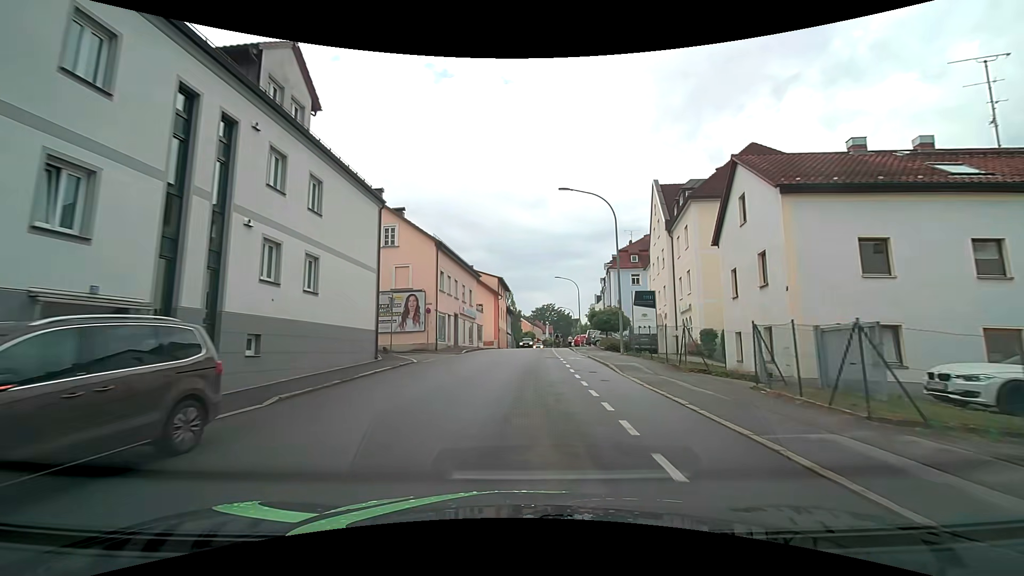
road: tertiary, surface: asphalt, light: Day
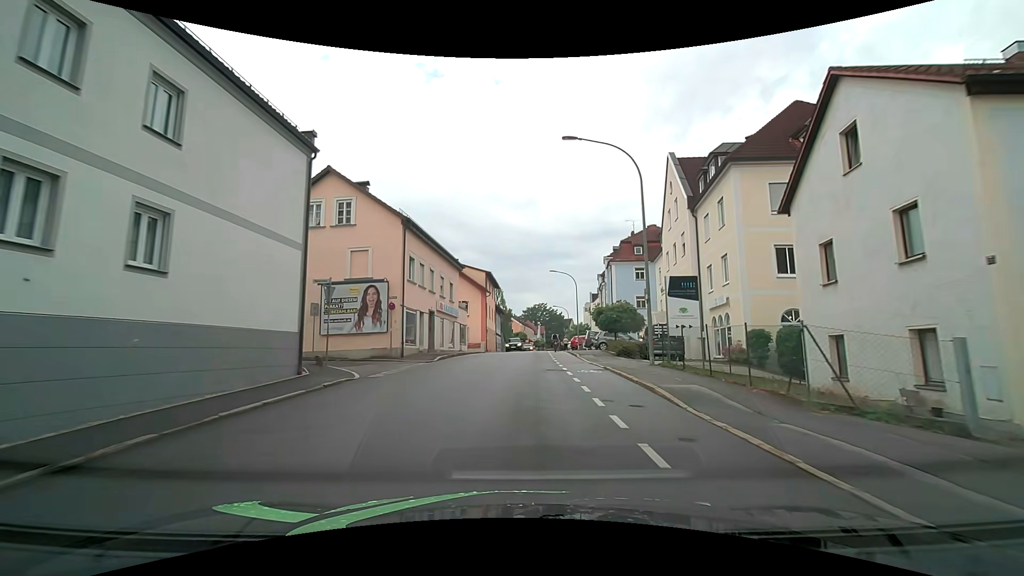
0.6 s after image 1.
(+0.1, +7.2) m; +1°
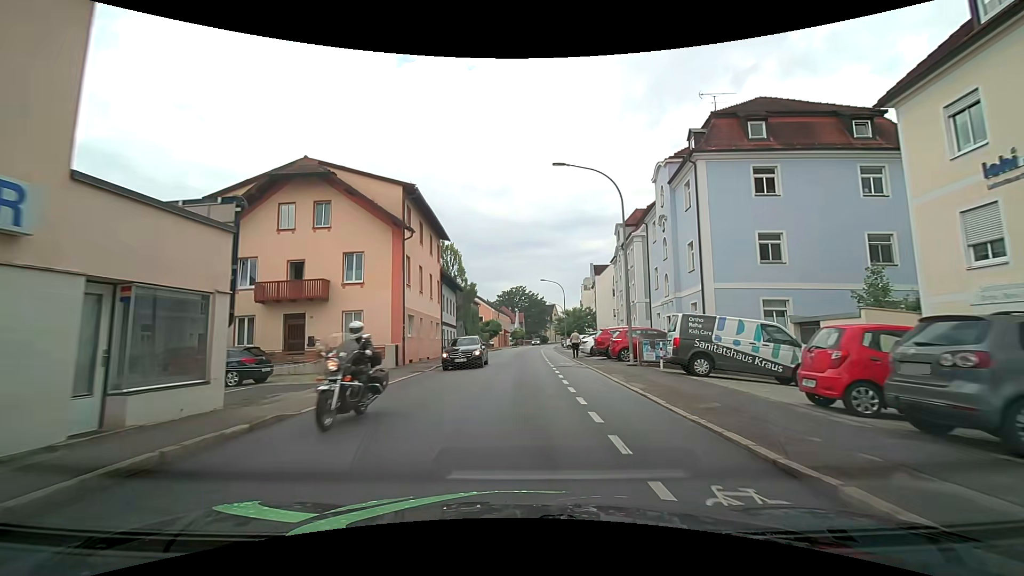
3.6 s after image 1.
(+0.9, +33.7) m; +2°
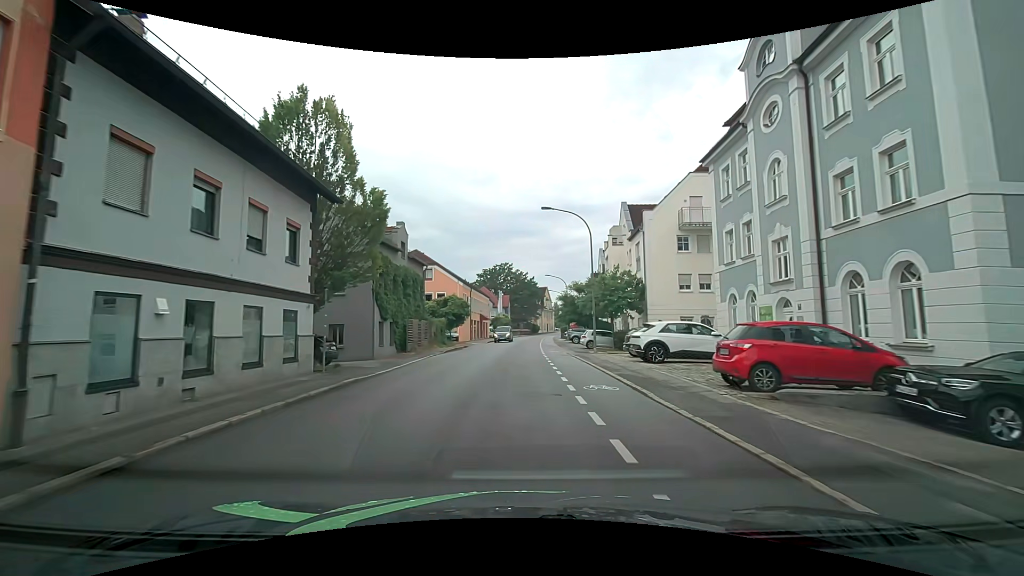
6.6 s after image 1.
(+0.9, +32.7) m; +2°
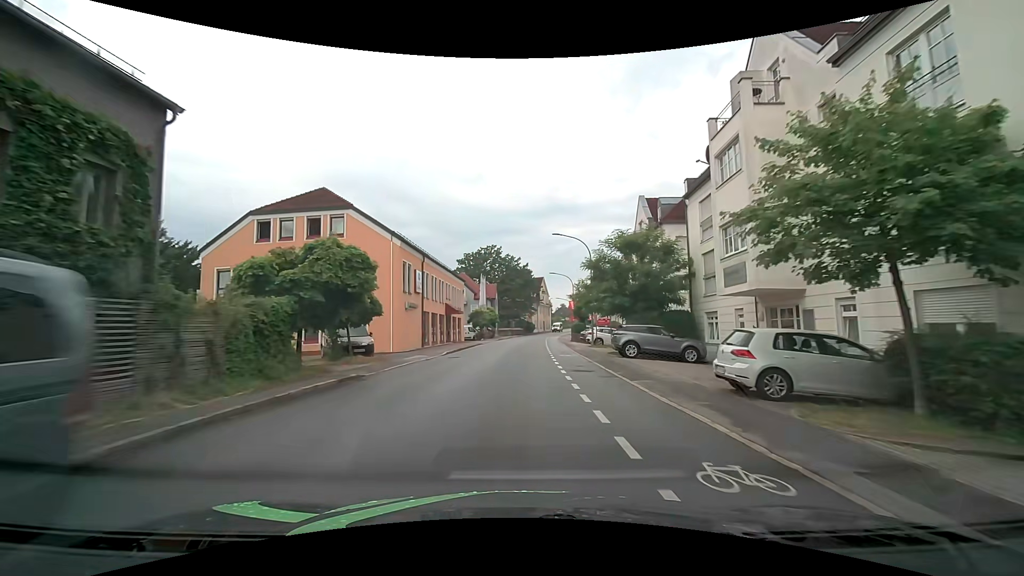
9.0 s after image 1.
(+0.1, +28.2) m; +1°
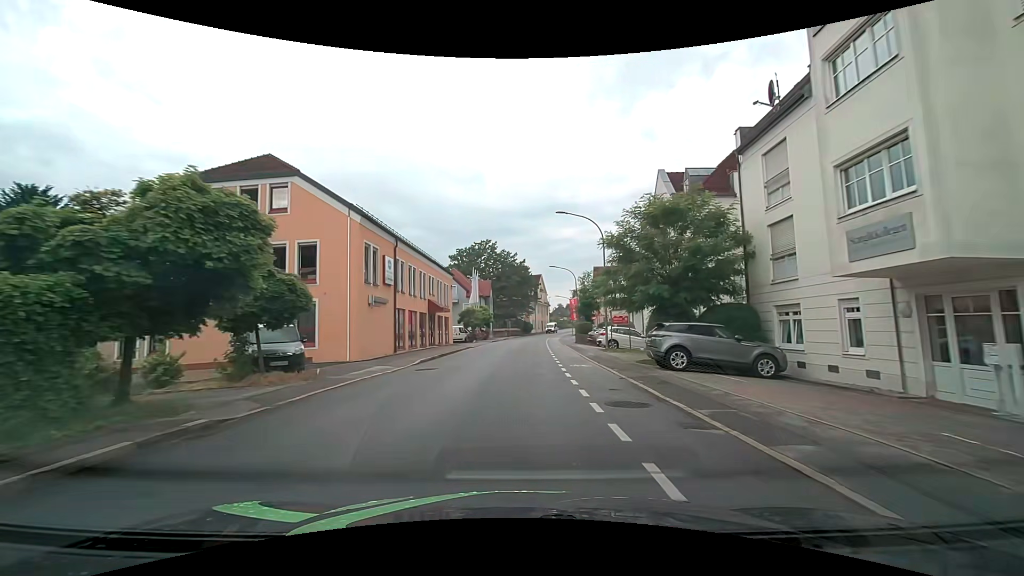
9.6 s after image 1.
(0.0, +7.3) m; 0°
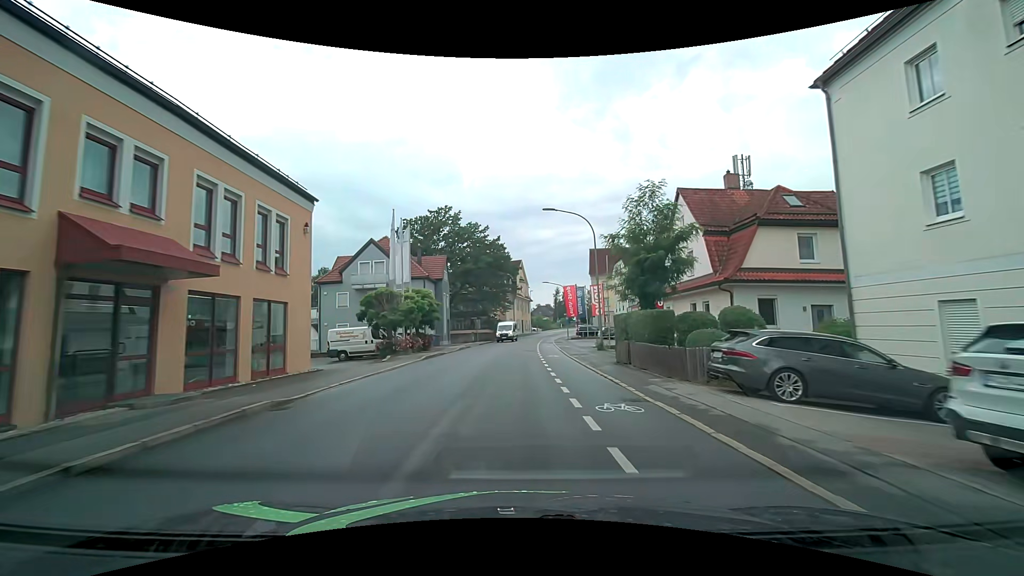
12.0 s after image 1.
(+0.6, +29.9) m; +2°
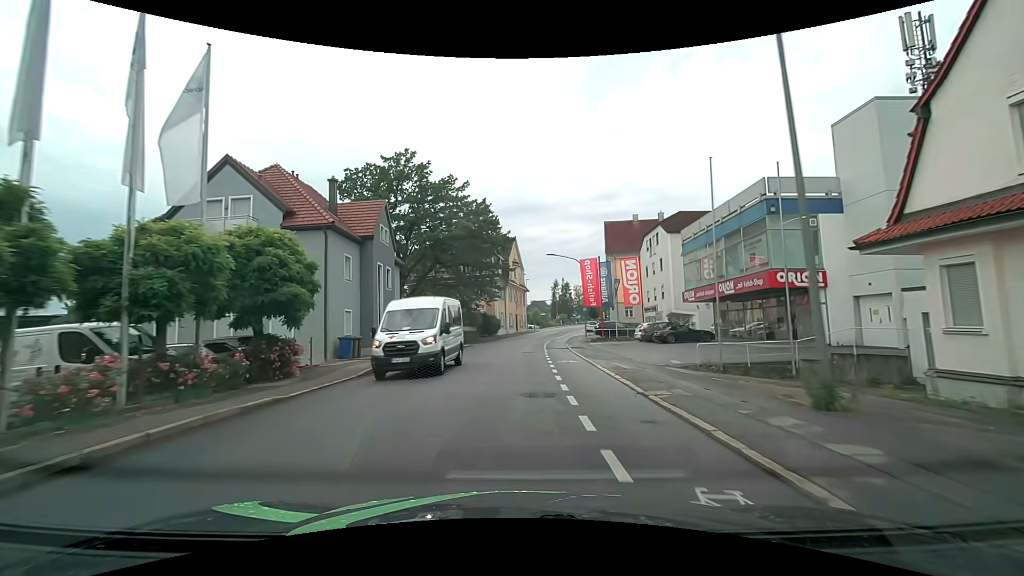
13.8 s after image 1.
(+0.2, +22.5) m; +1°
(0, +10) (0, +20) (0, +30) (+1, +40) (+2, +50) (+3, +60) (+5, +70) (+7, +79) (+10, +89) (+12, +99) m
